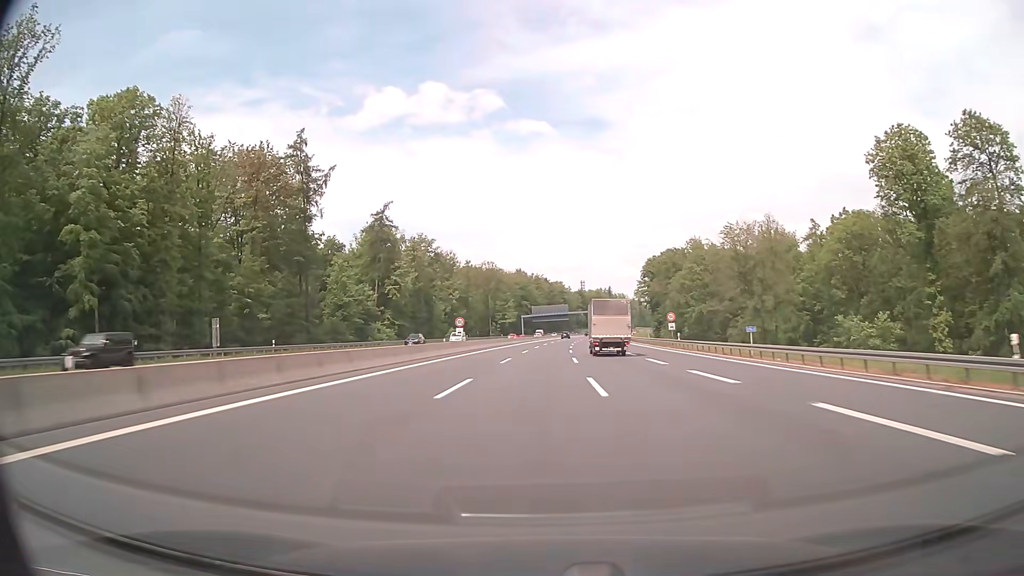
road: motorway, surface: asphalt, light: Day
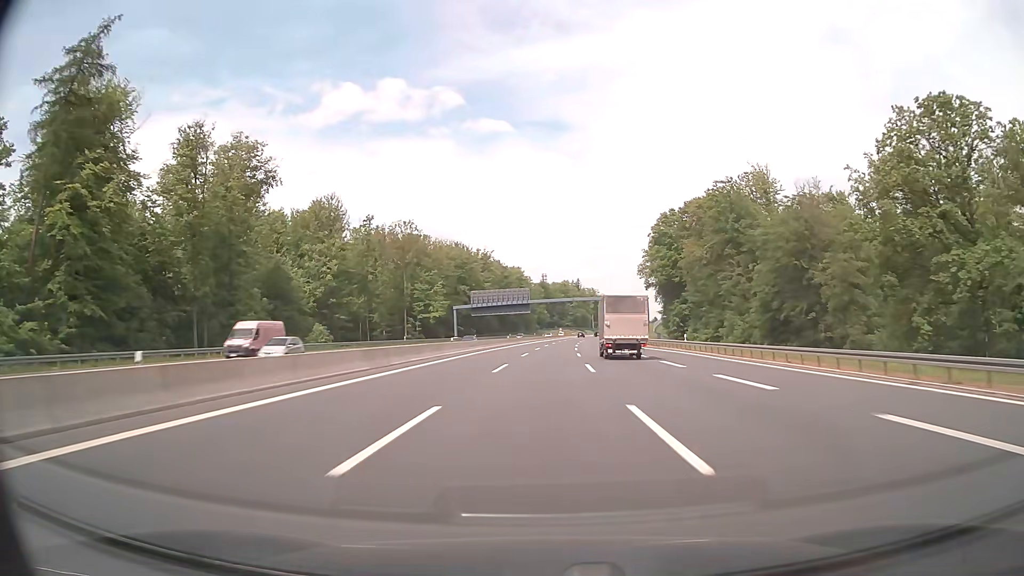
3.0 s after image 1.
(+2.9, +97.3) m; +4°
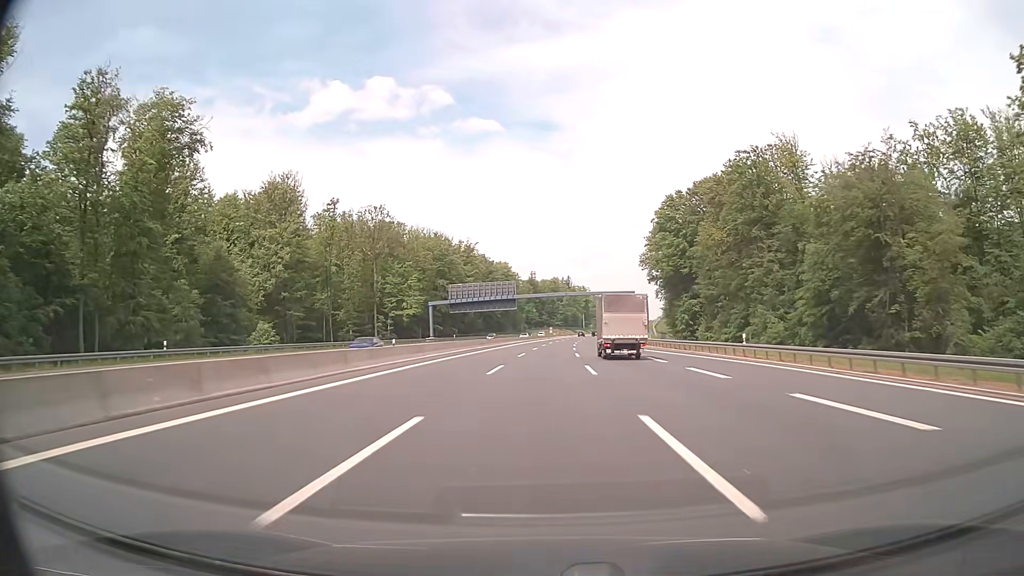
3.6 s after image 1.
(+0.2, +19.5) m; +1°
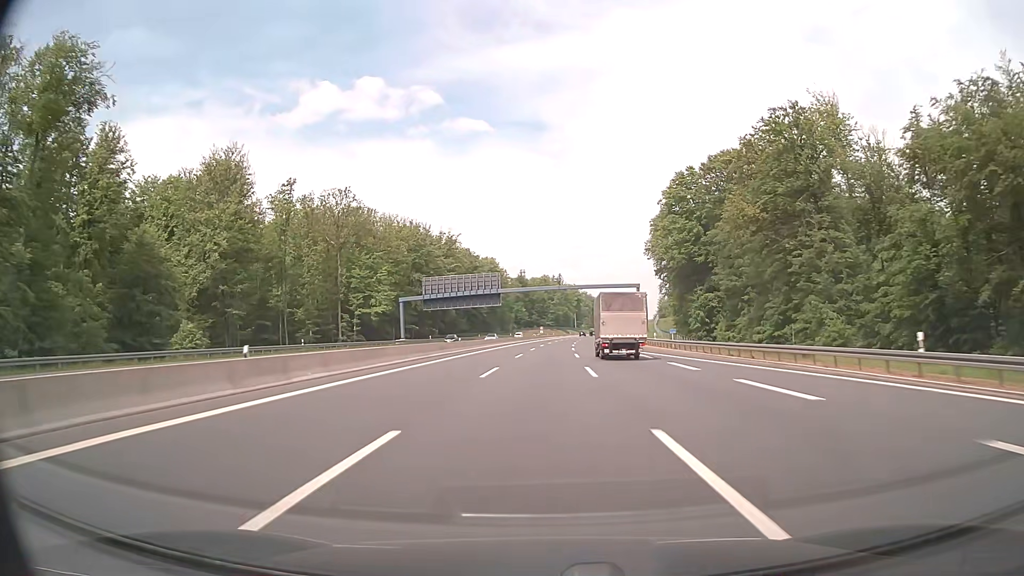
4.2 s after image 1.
(+0.1, +19.5) m; +1°
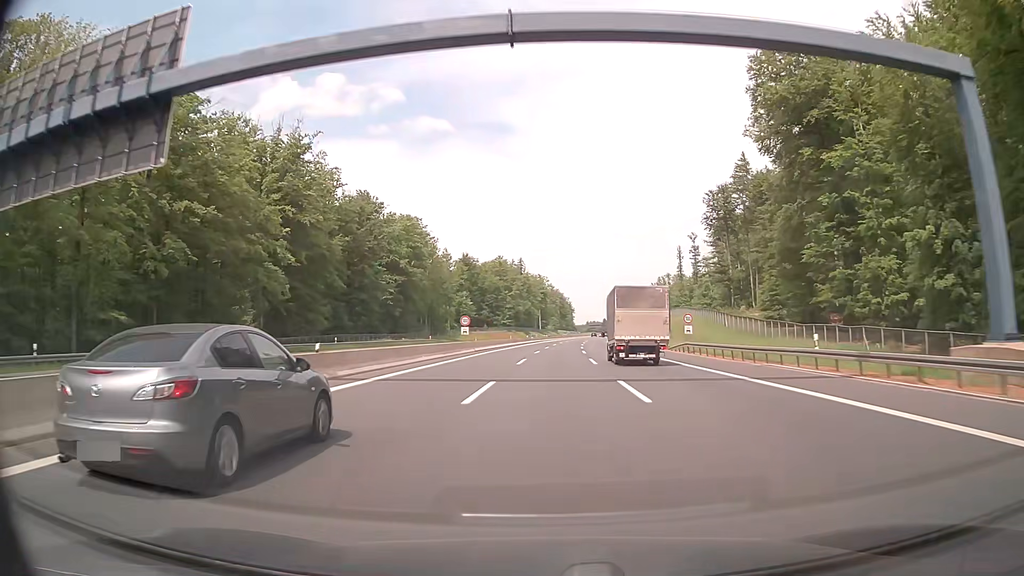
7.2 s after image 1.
(+2.7, +97.4) m; +3°
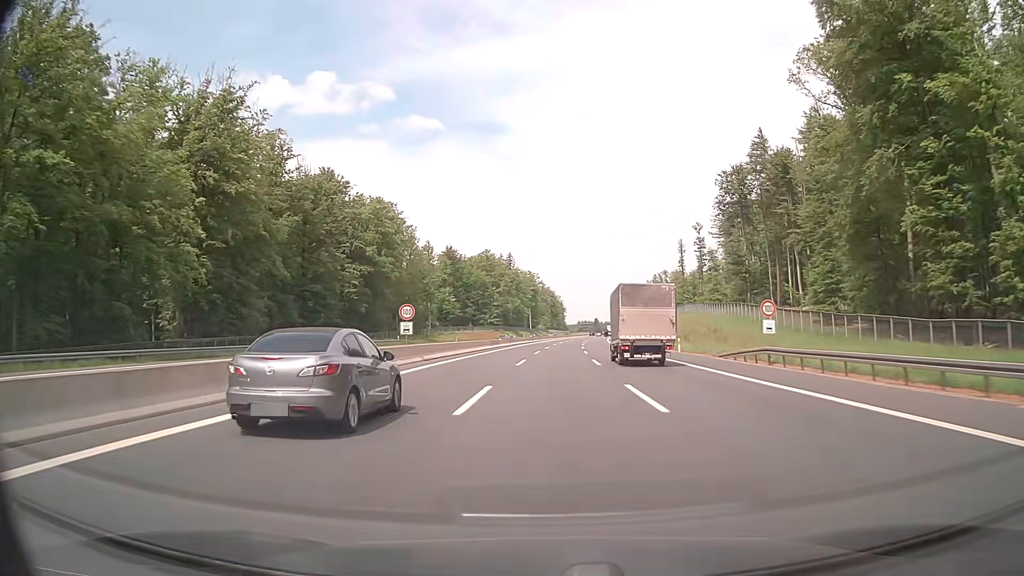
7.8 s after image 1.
(+0.1, +19.5) m; +1°
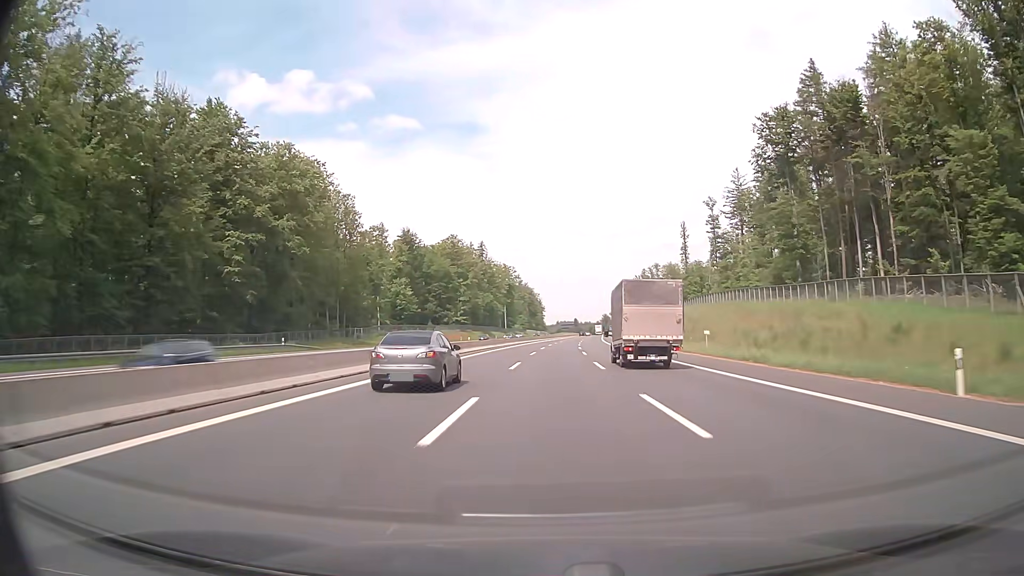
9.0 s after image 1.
(+0.6, +39.0) m; +2°
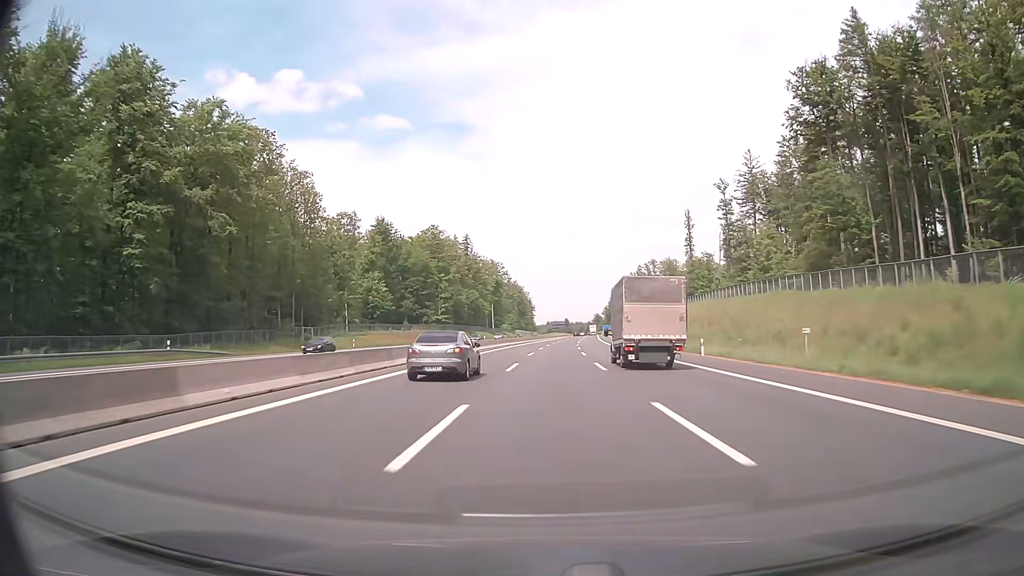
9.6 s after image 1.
(+0.1, +19.5) m; +1°
(0, +10) (0, +20) (0, +30) (+1, +40) (+1, +50) (+1, +60) (+2, +70) (+2, +80) (+3, +90) (+3, +100) m
